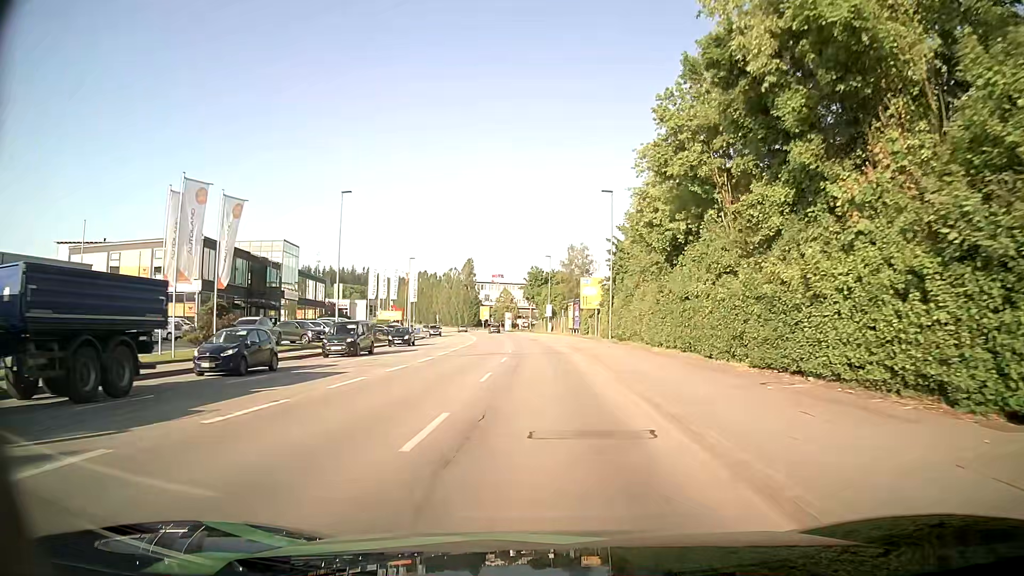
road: tertiary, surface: asphalt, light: Day
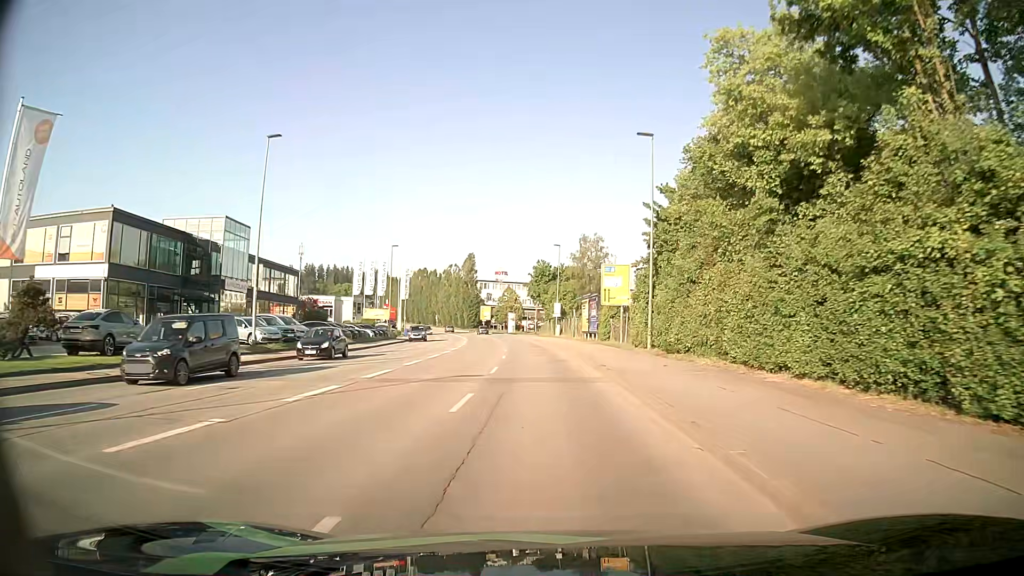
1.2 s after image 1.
(0.0, +14.7) m; -1°
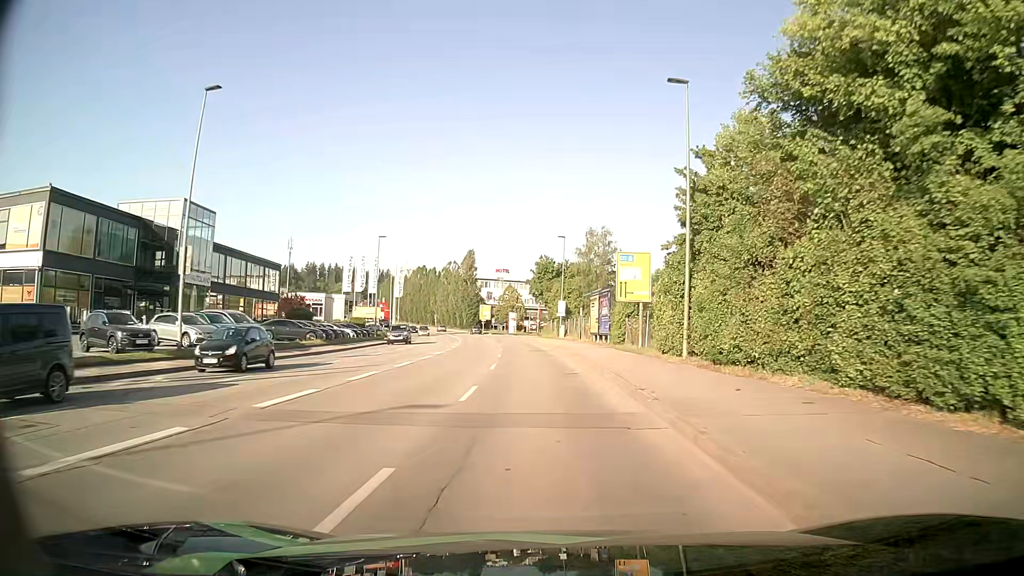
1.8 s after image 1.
(0.0, +7.4) m; 0°
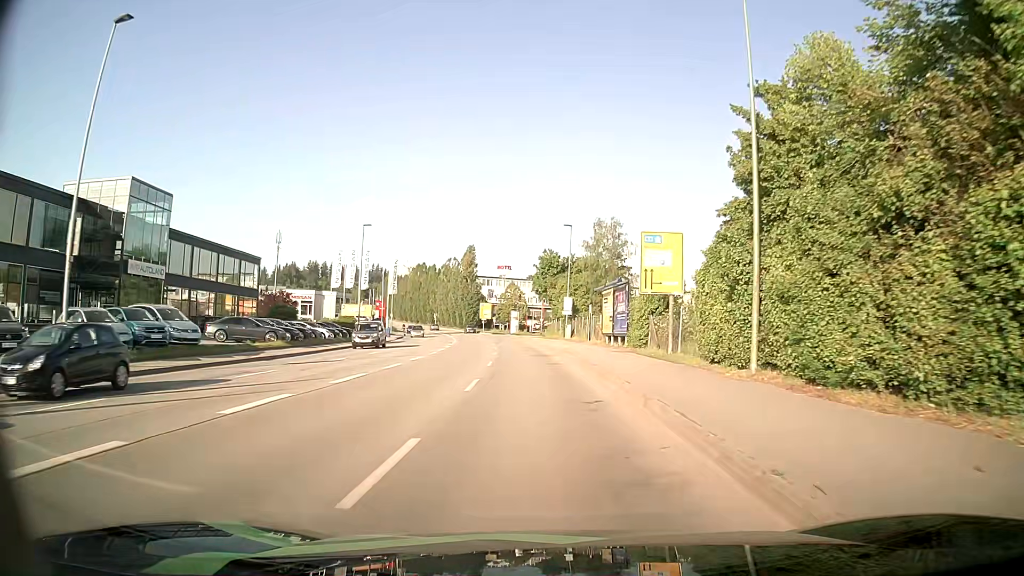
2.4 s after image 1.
(0.0, +7.5) m; 0°
